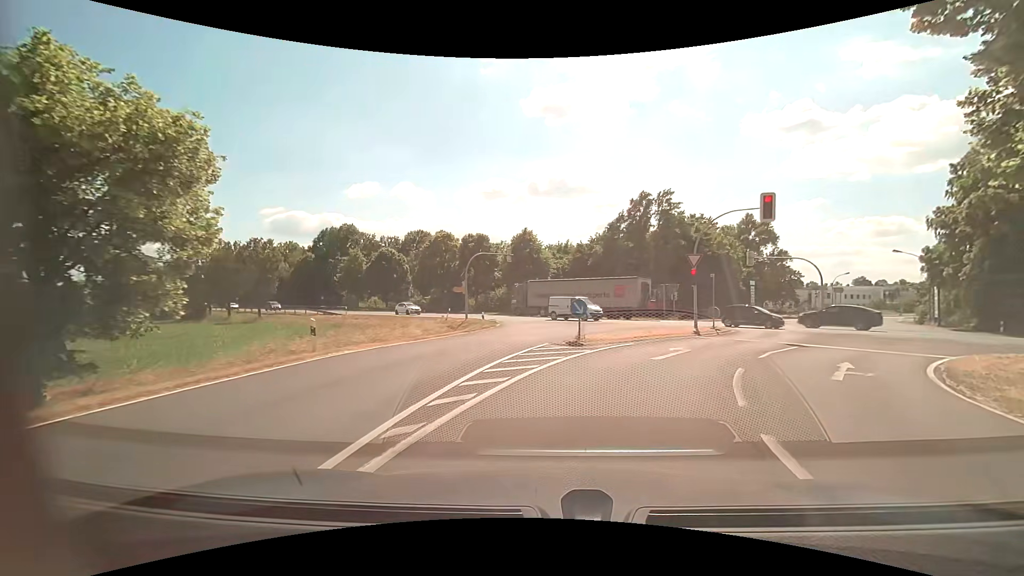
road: tertiary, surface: asphalt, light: Day
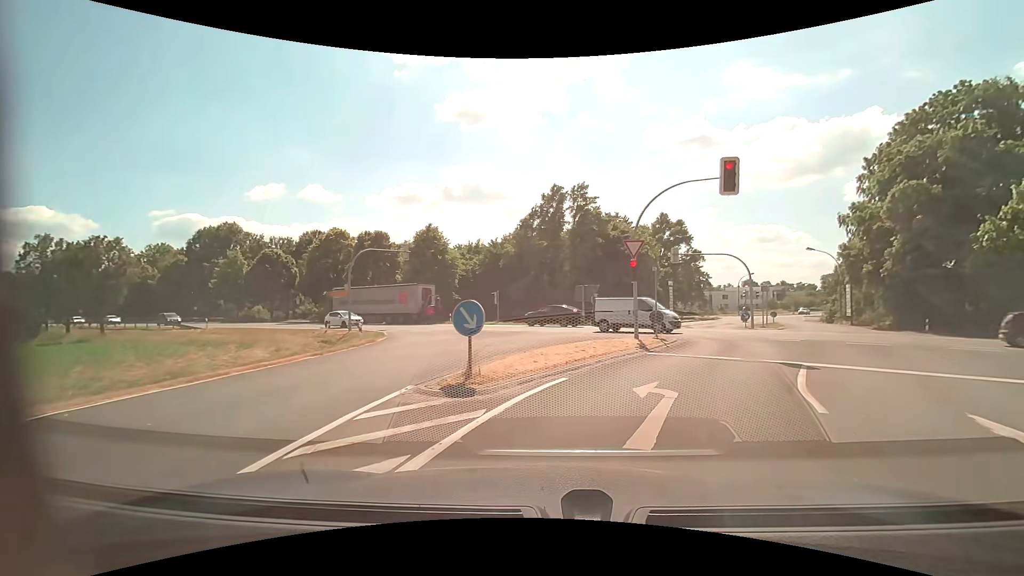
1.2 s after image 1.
(+0.6, +7.5) m; +10°
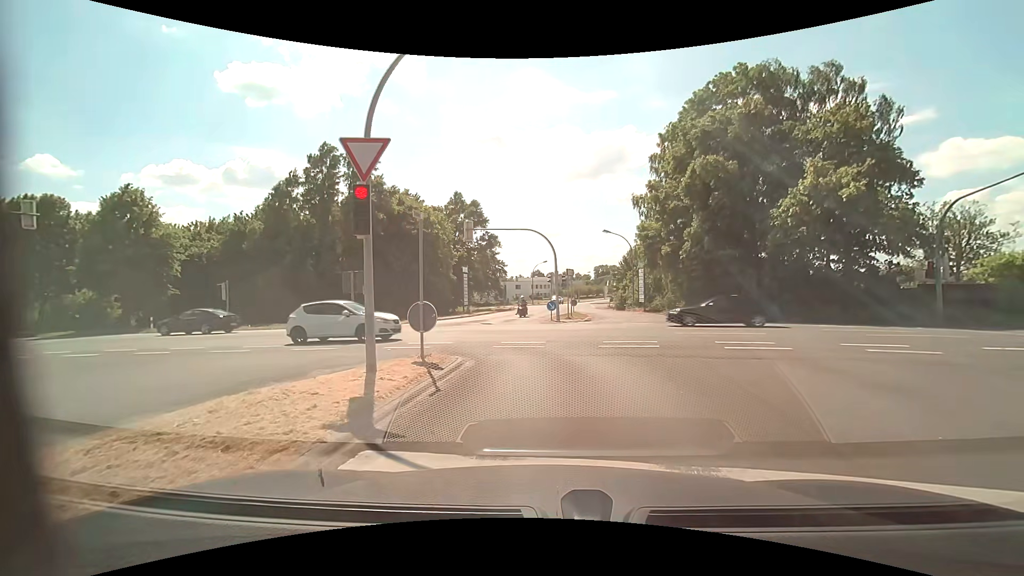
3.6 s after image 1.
(+2.2, +10.9) m; +22°
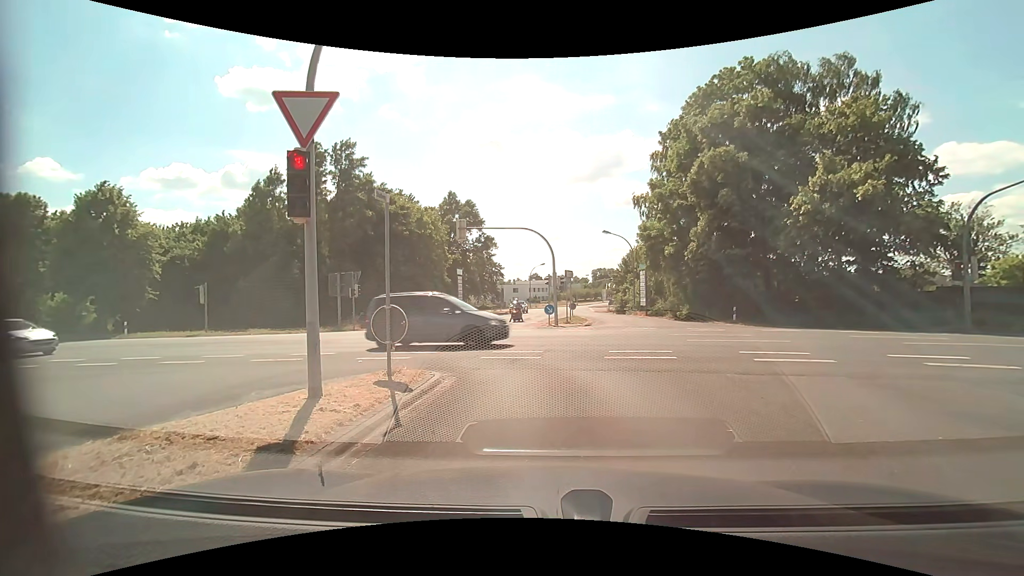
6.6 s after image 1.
(0.0, +1.8) m; 0°
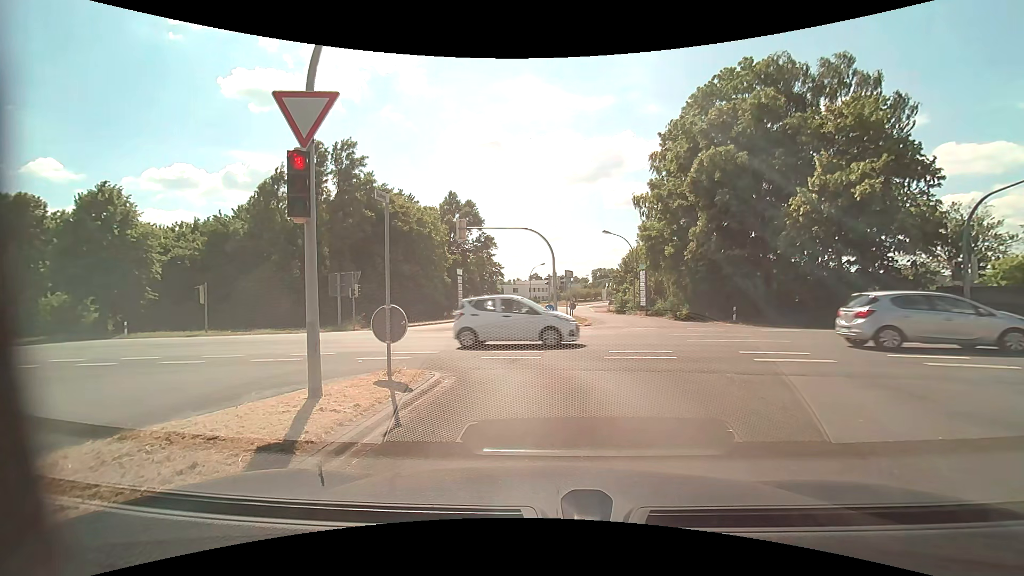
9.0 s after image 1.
(0.0, 0.0) m; 0°
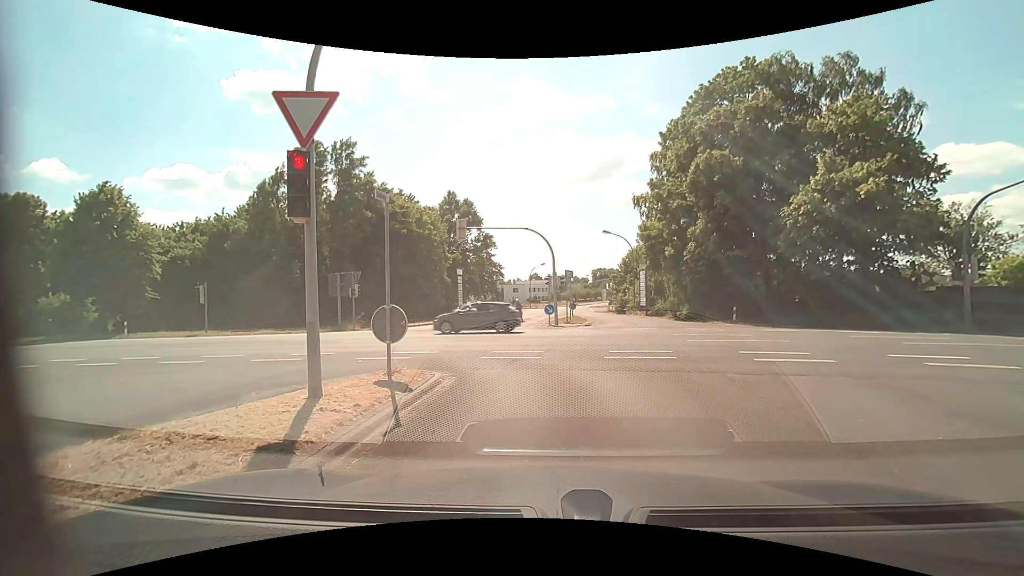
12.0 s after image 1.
(0.0, 0.0) m; 0°
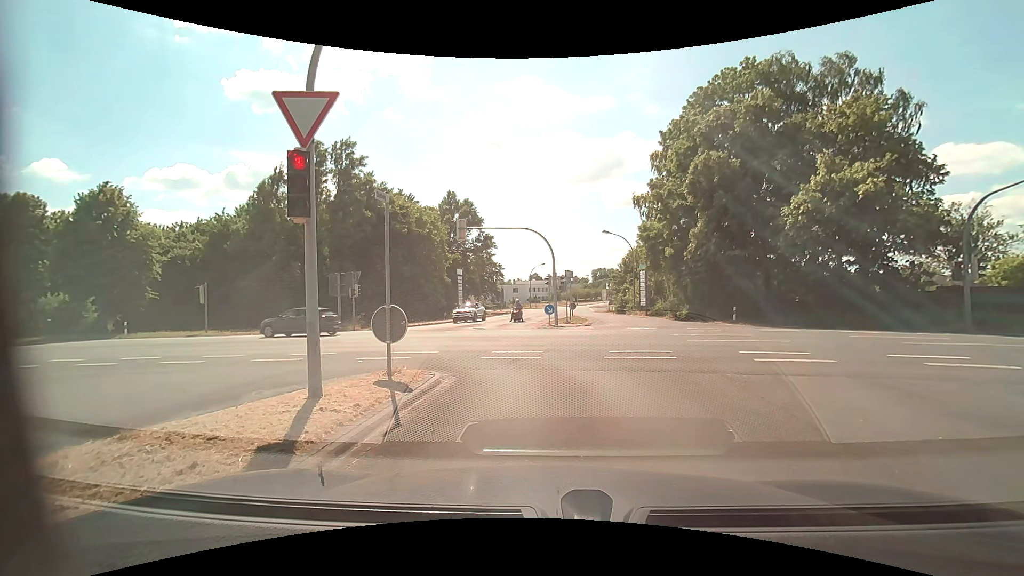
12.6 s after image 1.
(0.0, 0.0) m; 0°
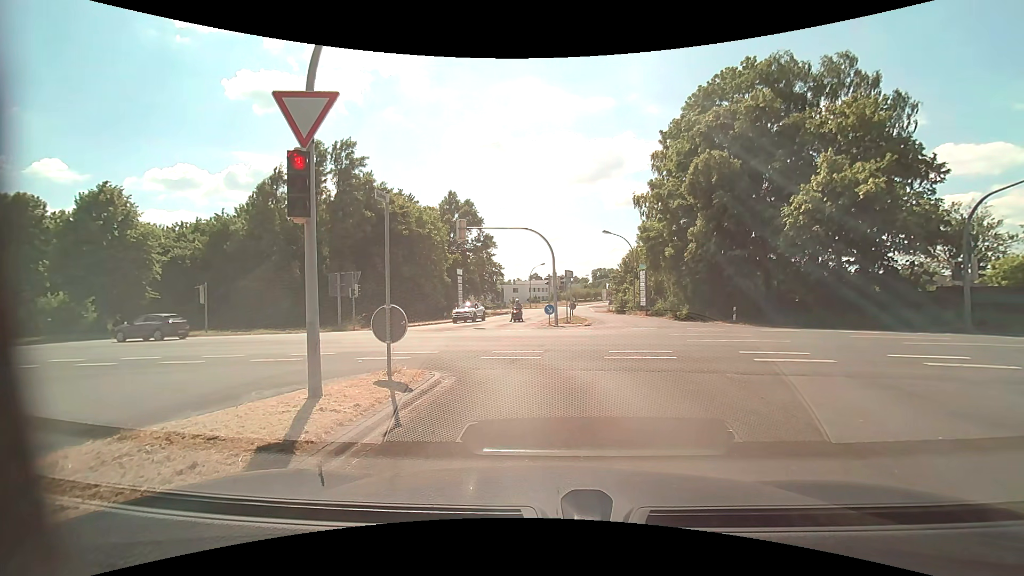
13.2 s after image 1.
(0.0, 0.0) m; 0°
(0, +10) (-2, +20) (-10, +25) (-20, +28) (-29, +29) (-39, +31) (-49, +33) (-59, +34) (-69, +36) (-79, +38) m
